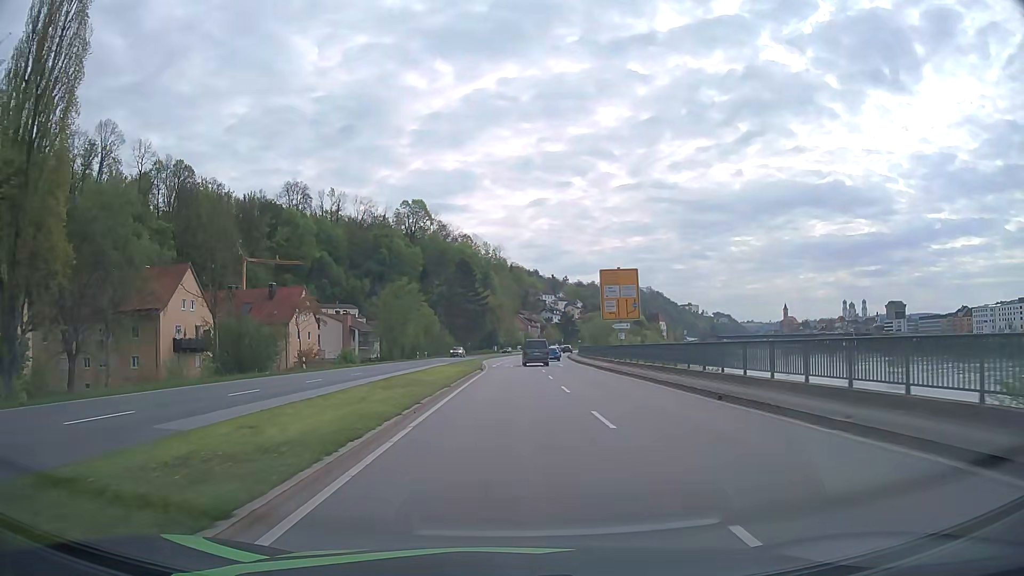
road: primary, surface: asphalt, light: Day
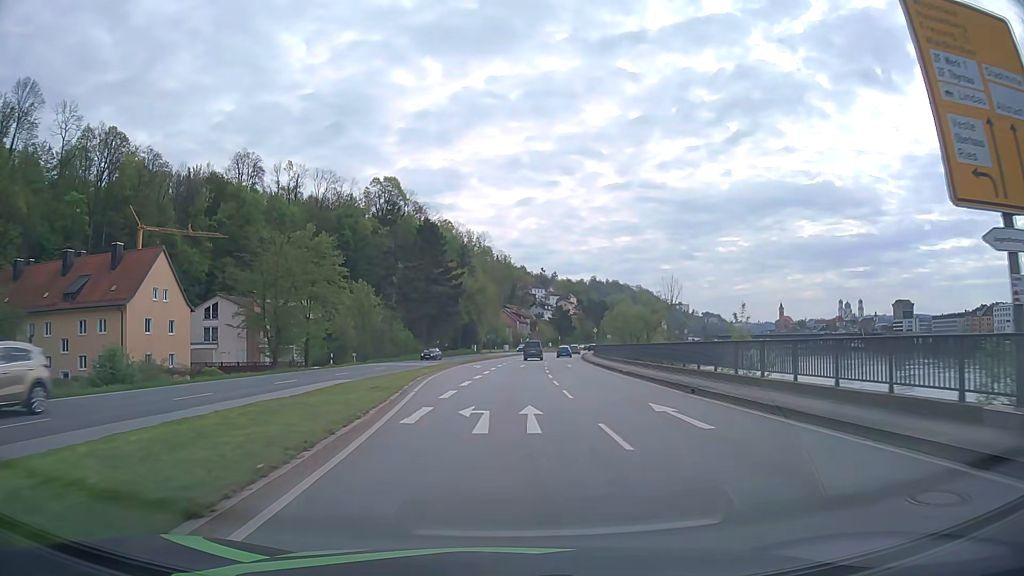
(+0.2, +38.2) m; +1°
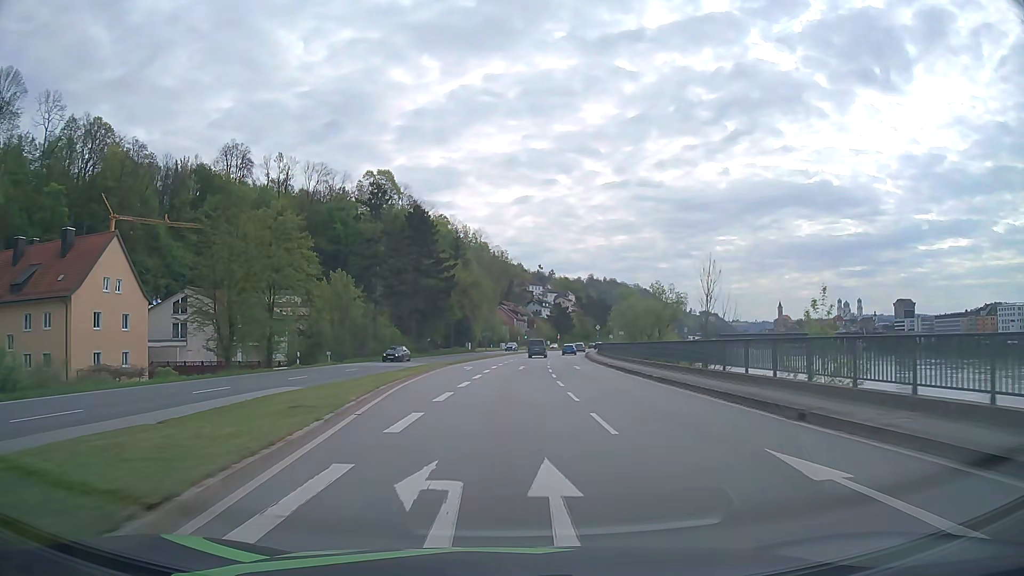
(0.0, +7.7) m; 0°
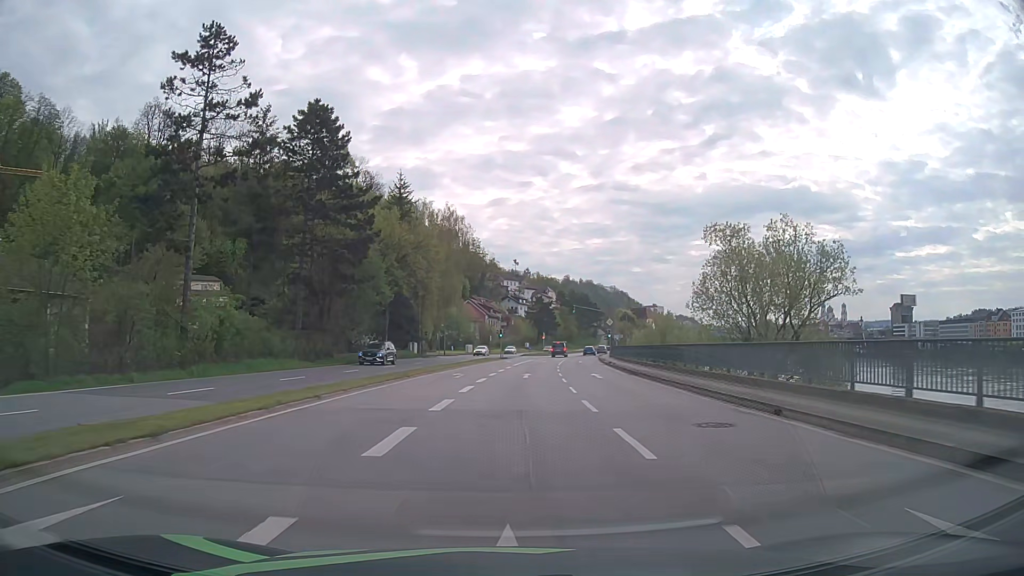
(+0.7, +38.3) m; +2°
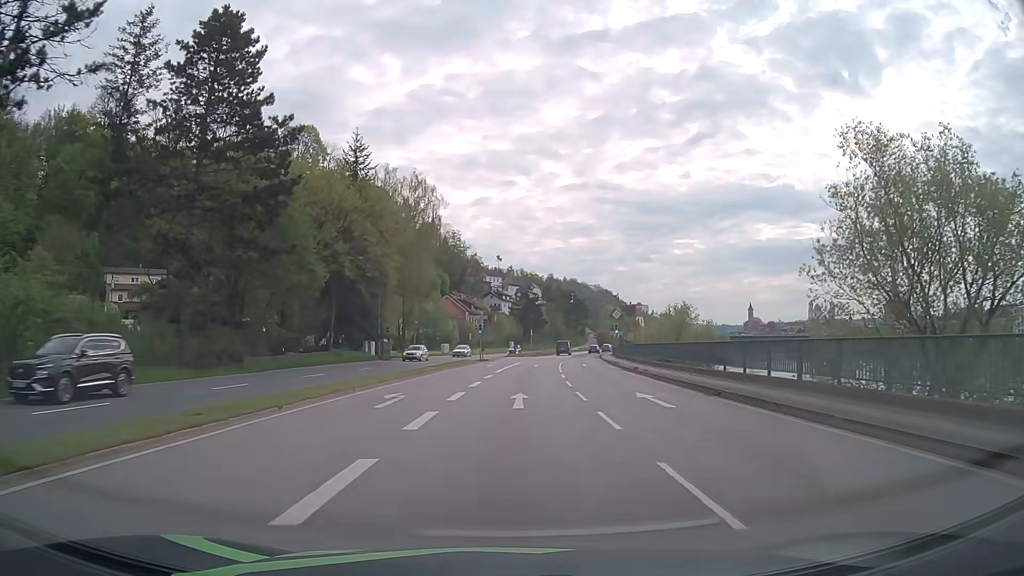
(+0.1, +15.3) m; +1°
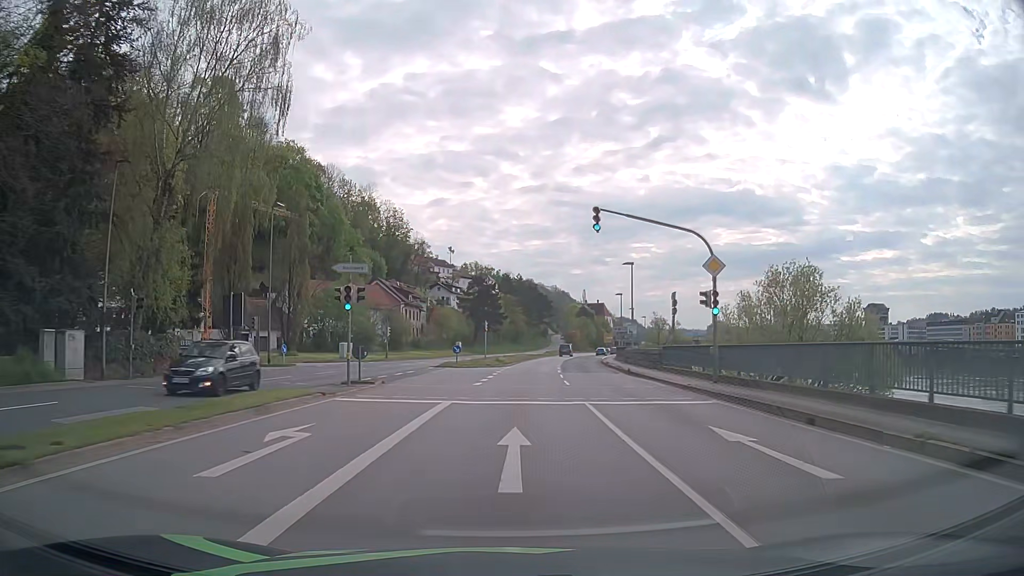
(+1.2, +38.2) m; +3°
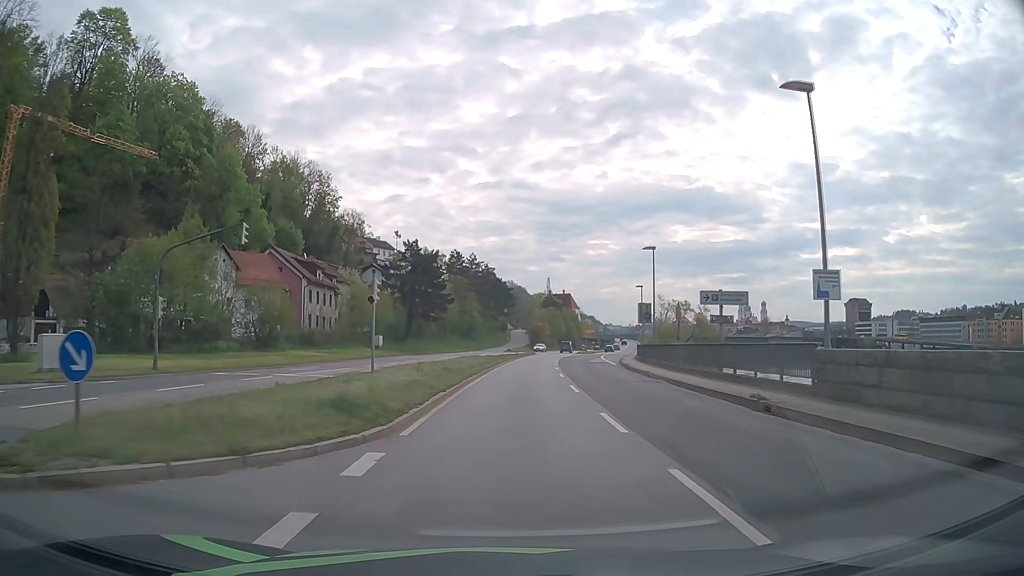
(+1.4, +38.1) m; +4°
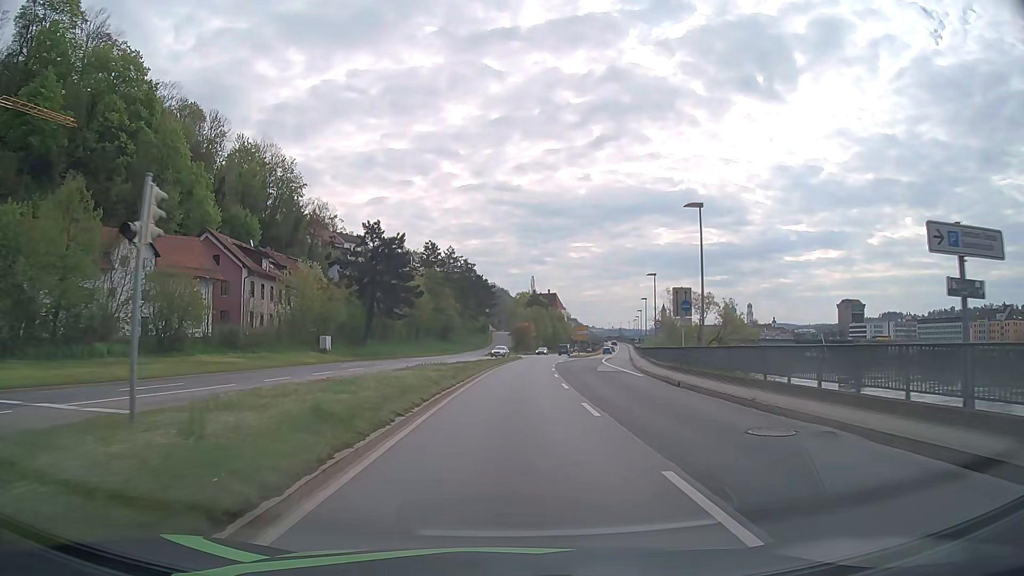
(+0.1, +15.2) m; +1°
(0, +10) (0, +20) (+1, +30) (+1, +40) (+2, +50) (+2, +60) (+3, +70) (+4, +80) (+5, +90) (+7, +100) m
